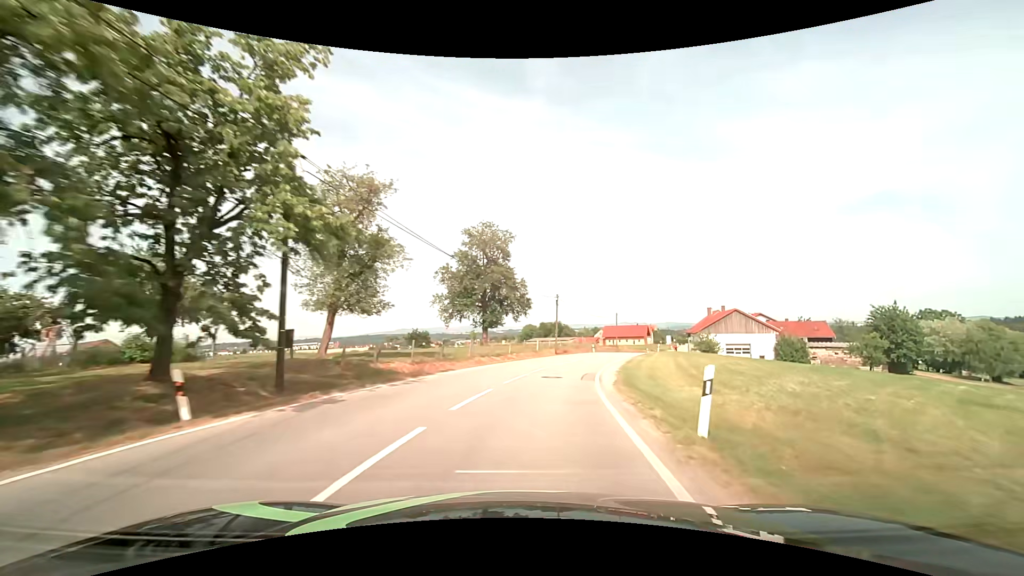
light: Day
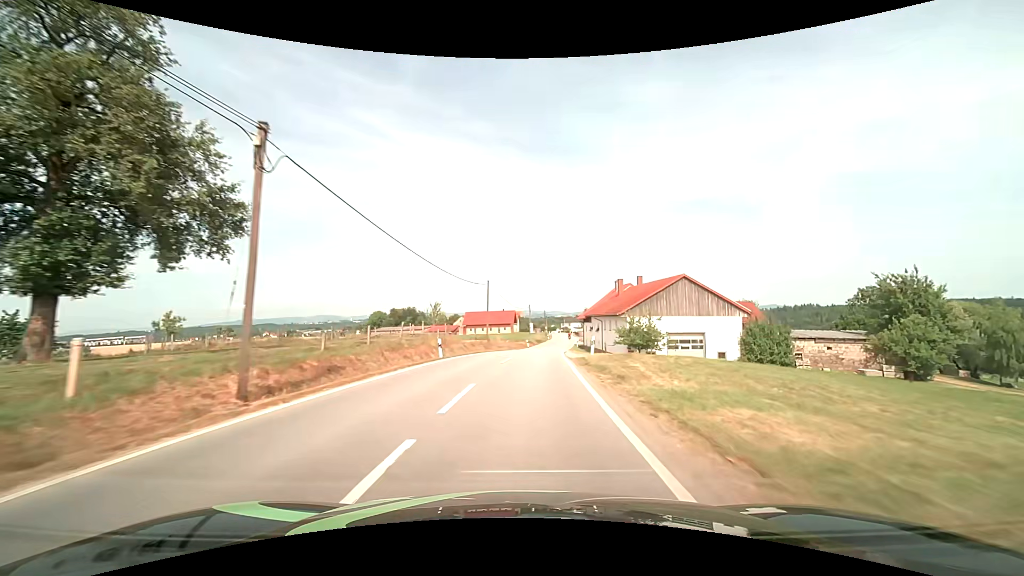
(+5.7, +36.5) m; +16°
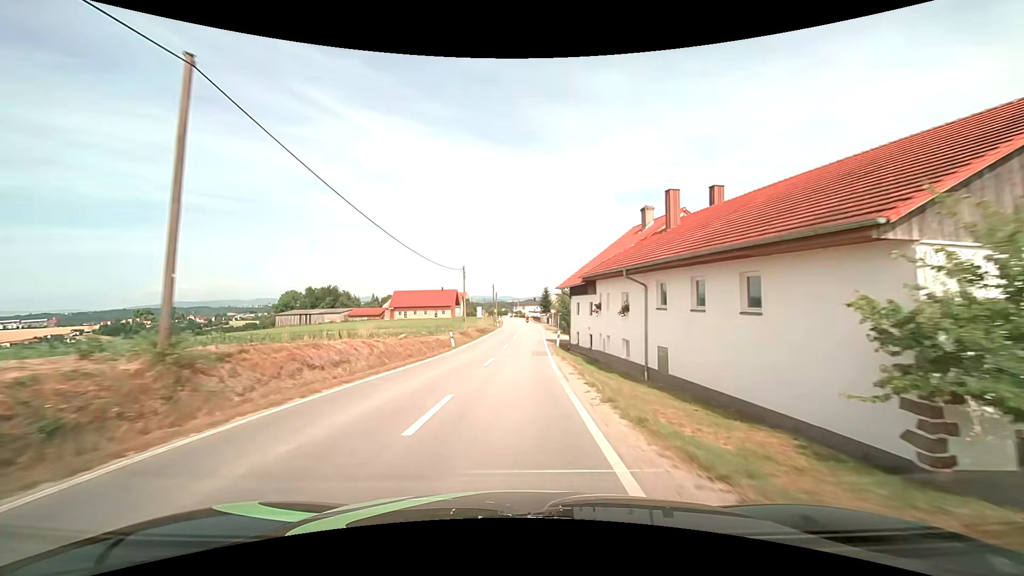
(+2.4, +37.6) m; +6°
(0, +10) (0, +20) (+1, +30) (+1, +40) (+1, +50) (+2, +60) (+2, +70) (+2, +80) (+2, +90) (+2, +100) m
